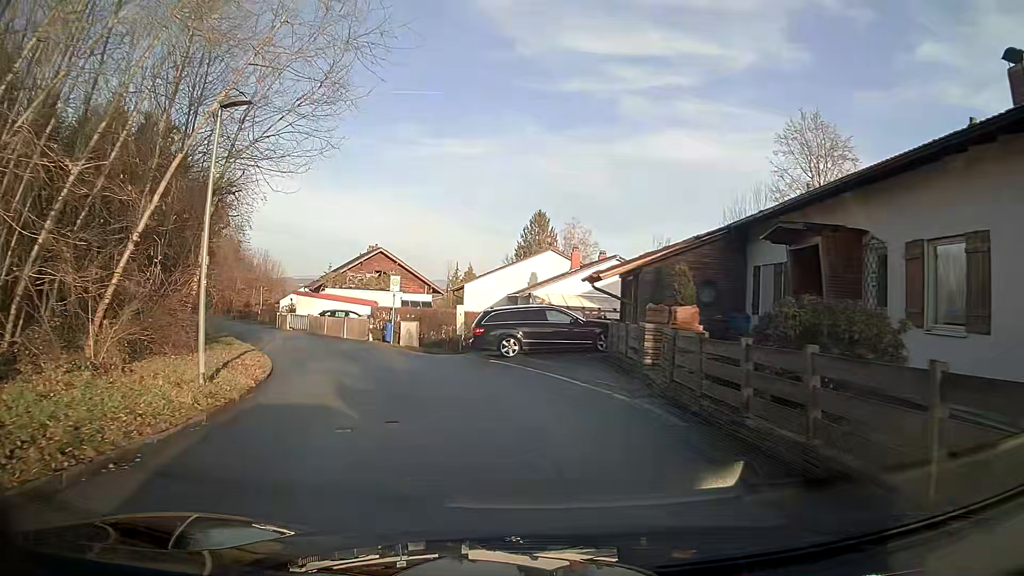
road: residential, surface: asphalt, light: Day
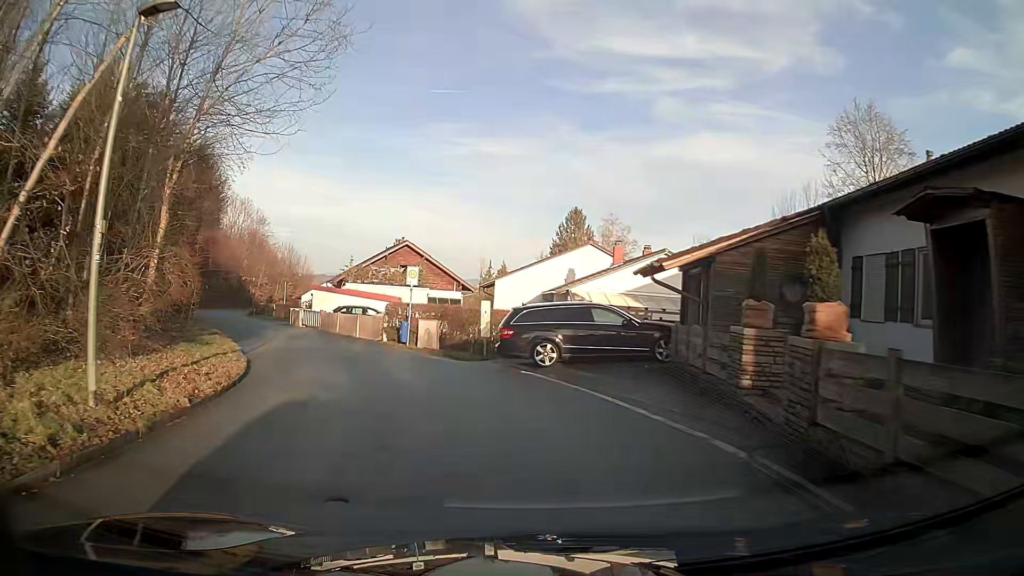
(-0.1, +4.1) m; -3°
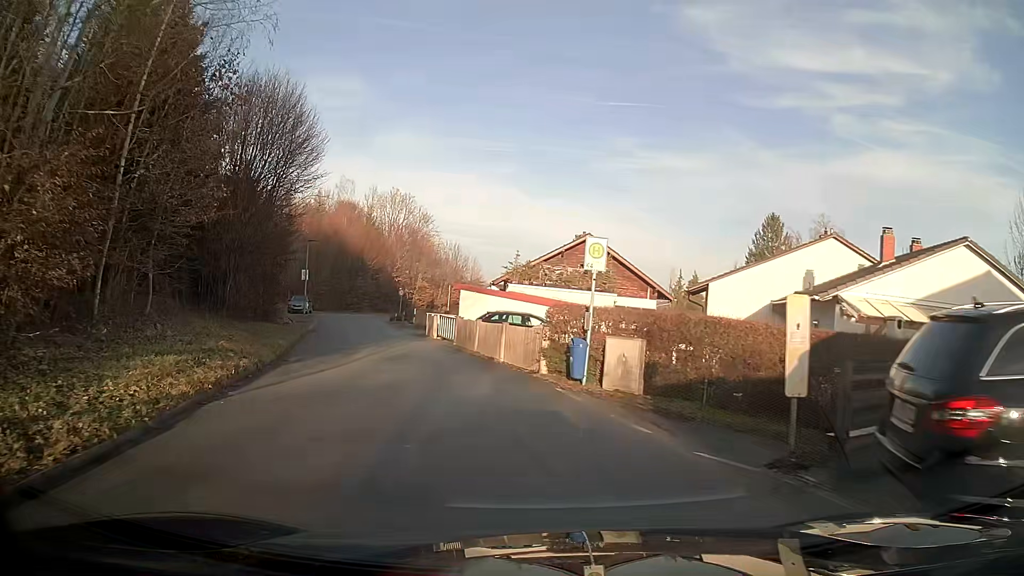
(-1.7, +12.2) m; -15°
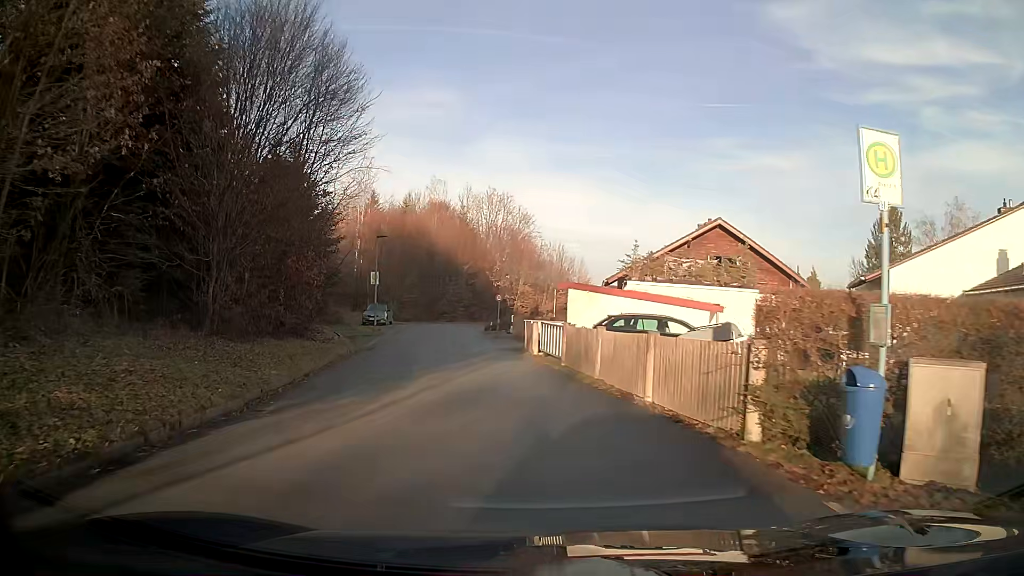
(-0.6, +8.3) m; -8°
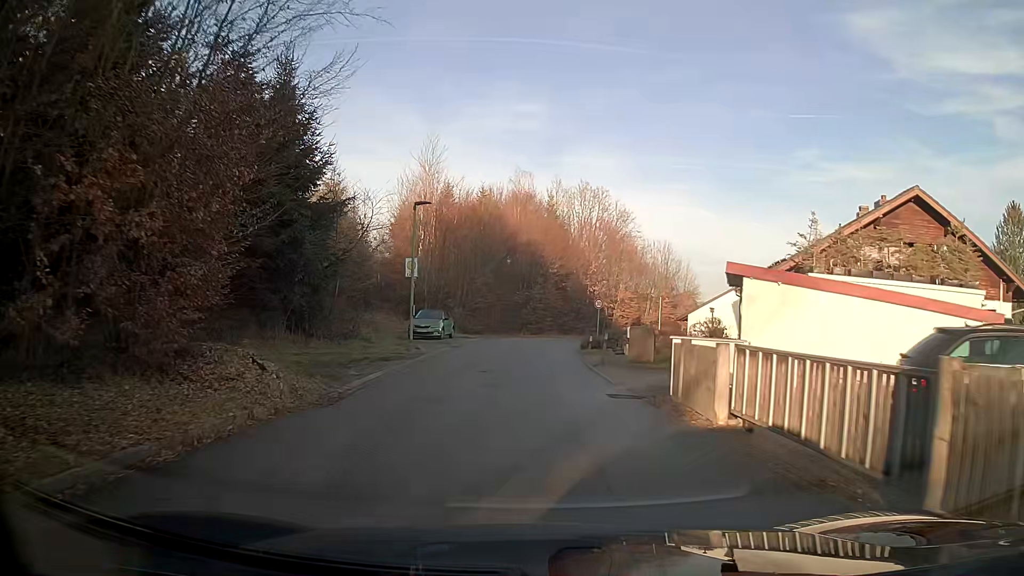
(-1.0, +13.2) m; -7°
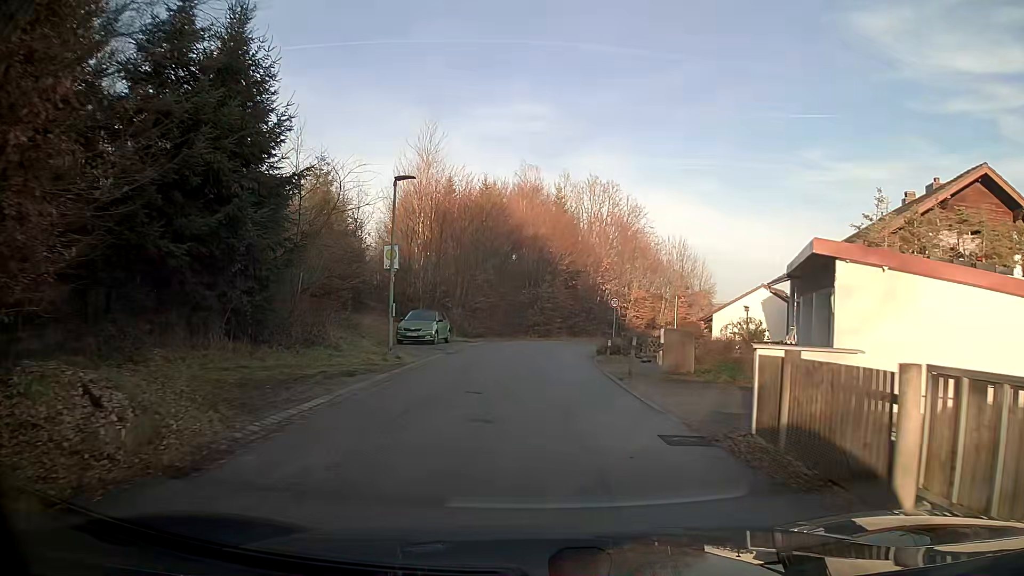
(0.0, +4.6) m; 0°
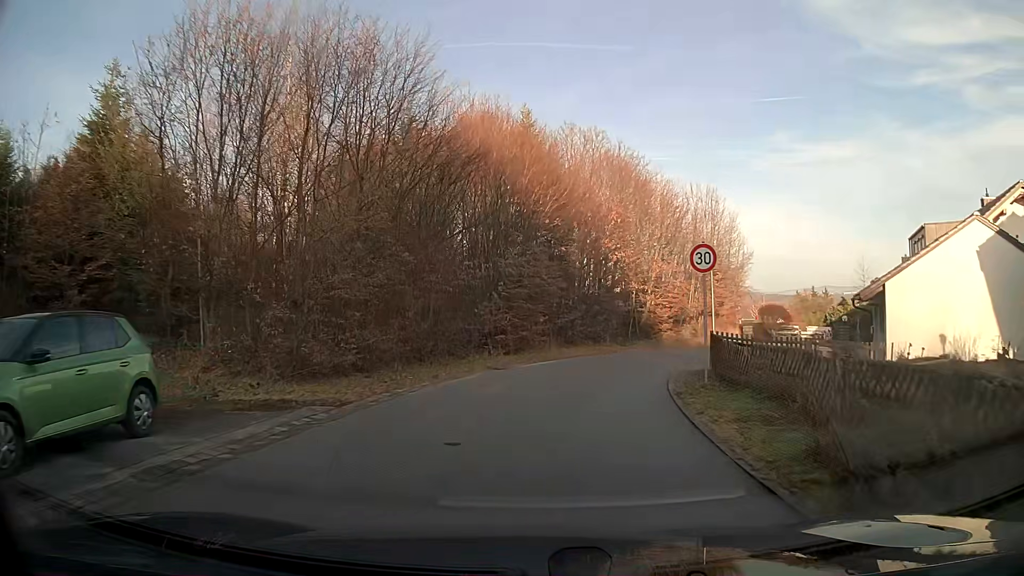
(+0.4, +23.4) m; +3°
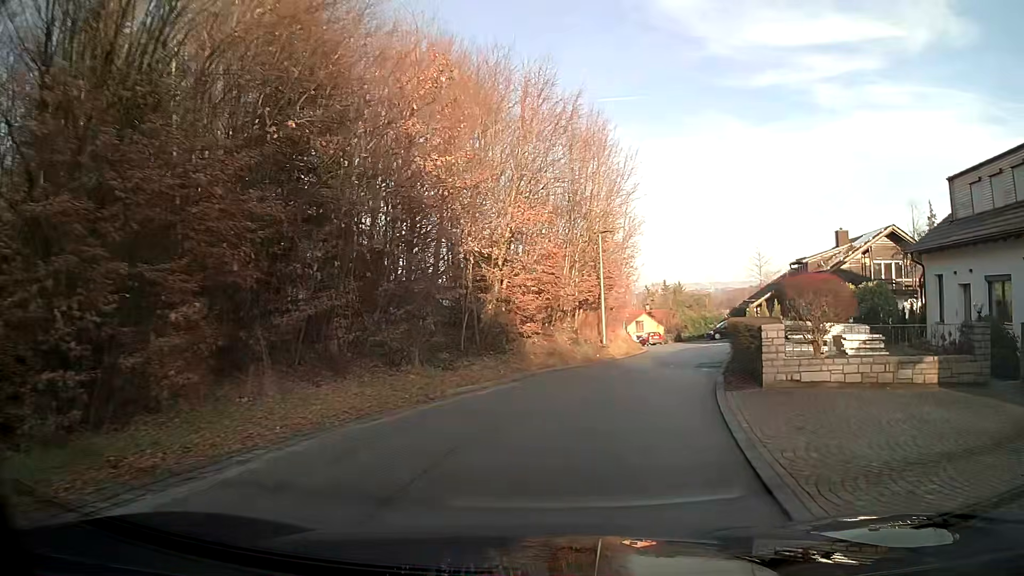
(+2.2, +18.3) m; +15°
(+1, +10) (+3, +20) (+5, +29) (+8, +39) (+9, +49) (+7, +59) (+5, +69) (+2, +78) (0, +88) (-1, +98) m
